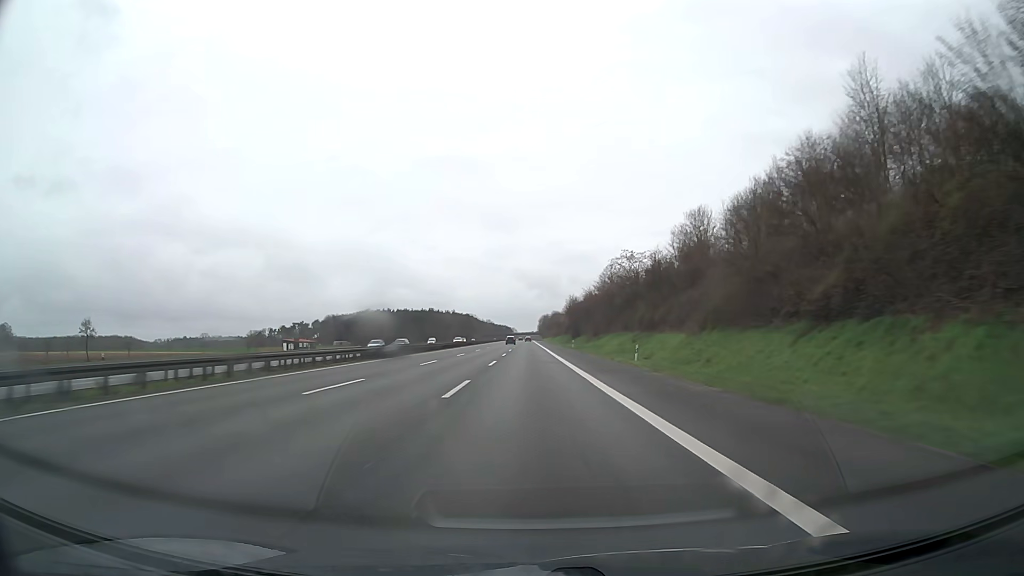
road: motorway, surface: asphalt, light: Day
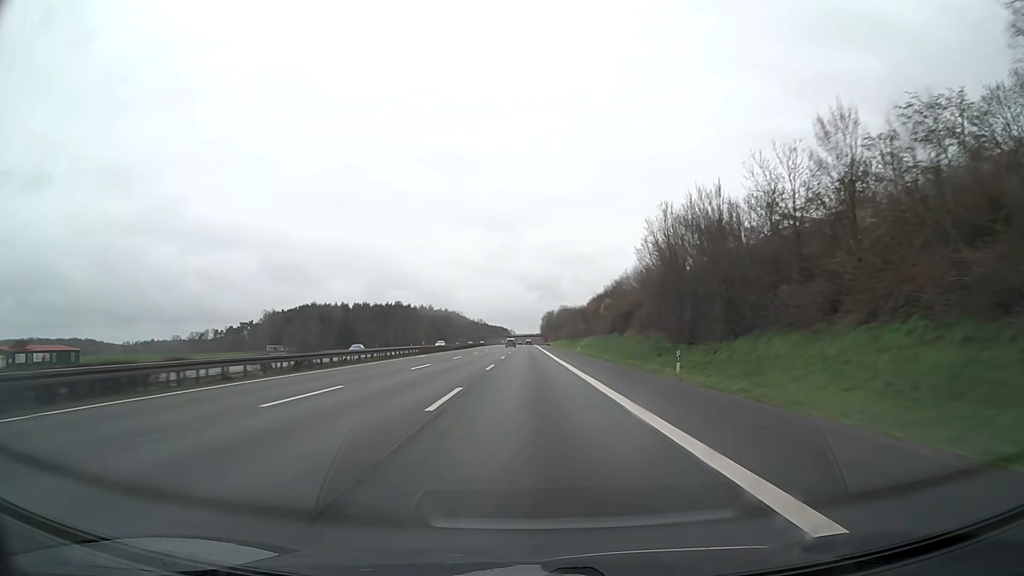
(-0.1, +110.9) m; 0°
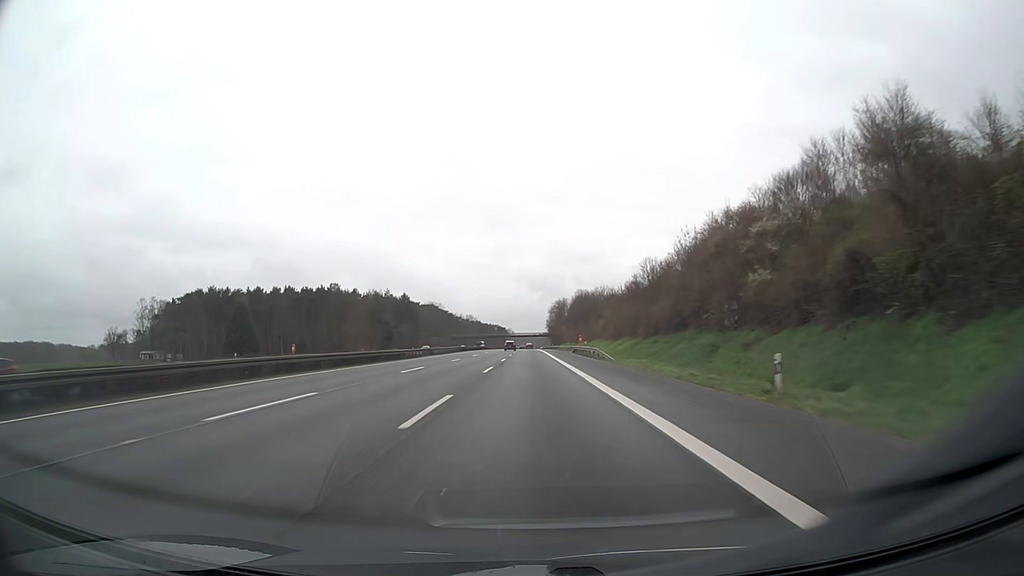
(-0.1, +111.0) m; 0°
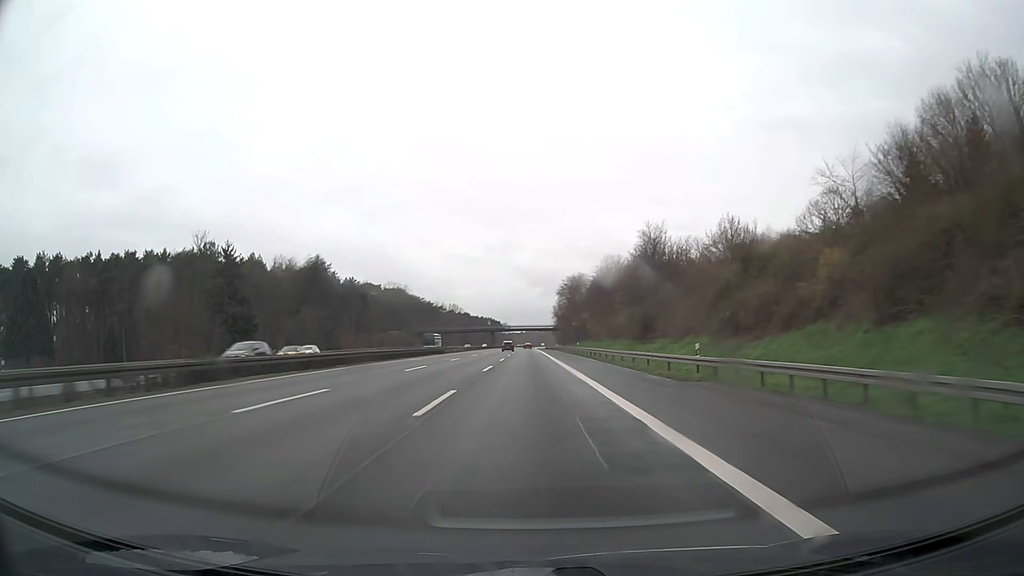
(+0.2, +88.9) m; 0°
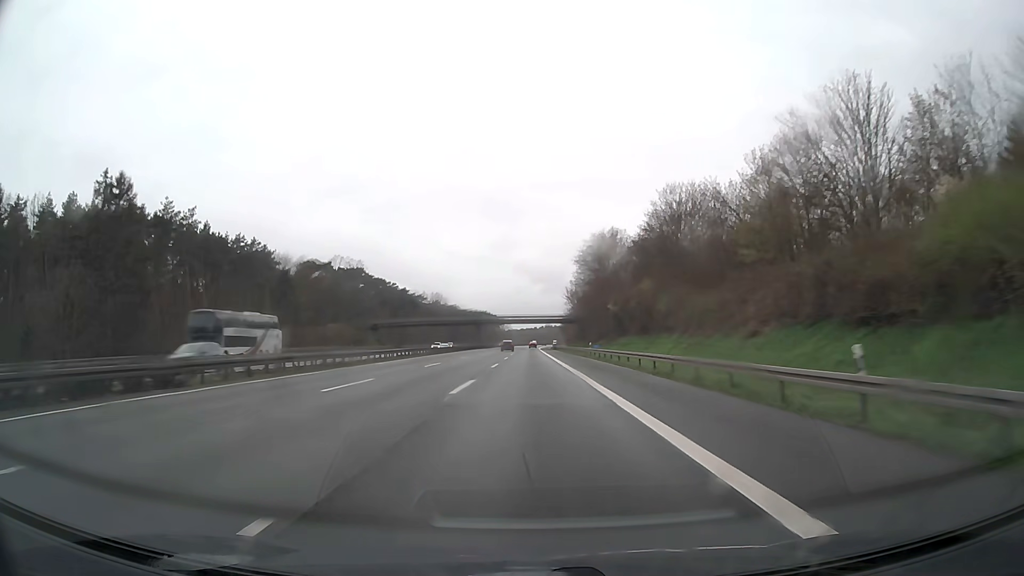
(-0.1, +66.8) m; 0°
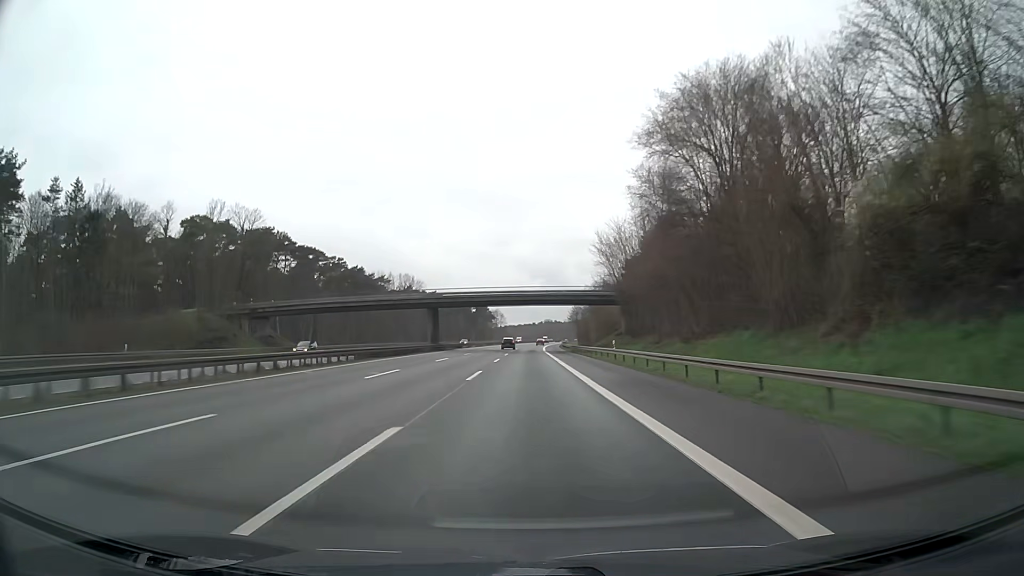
(+0.1, +66.9) m; 0°
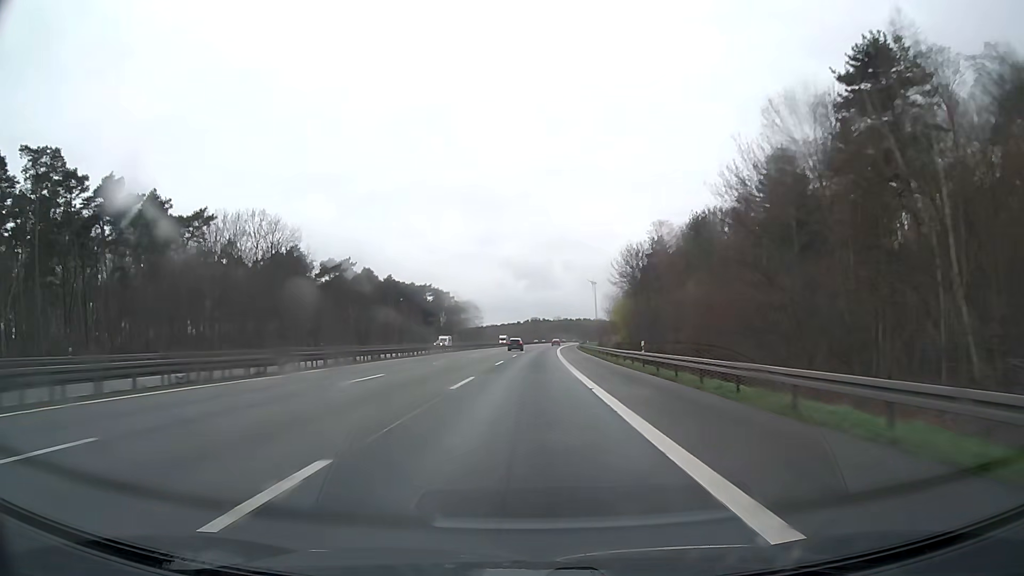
(+0.7, +111.3) m; +1°
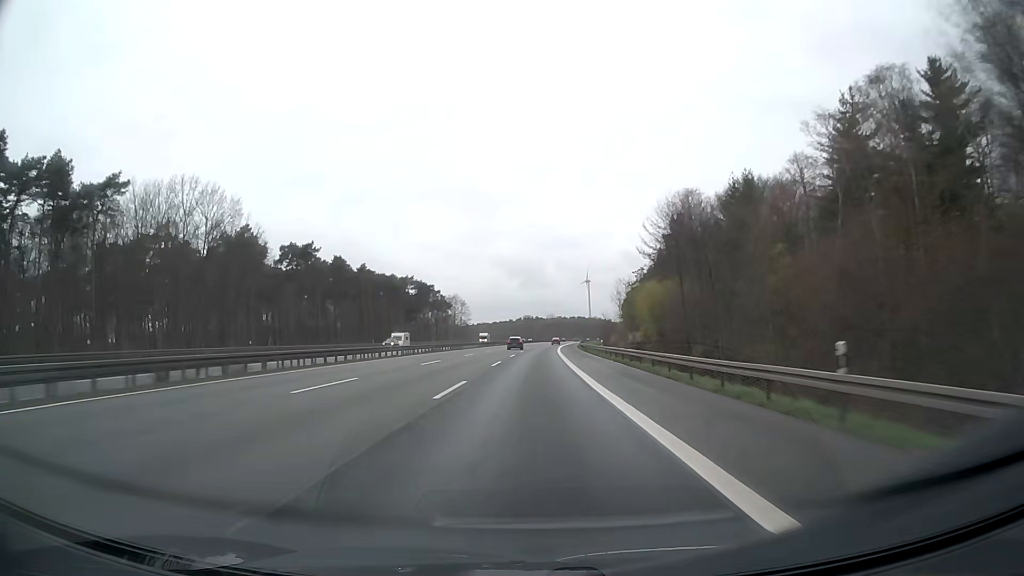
(+0.1, +22.3) m; 0°
(0, +10) (0, +20) (0, +30) (+1, +40) (+1, +50) (+1, +60) (+1, +70) (+2, +80) (+2, +90) (+3, +100) m
